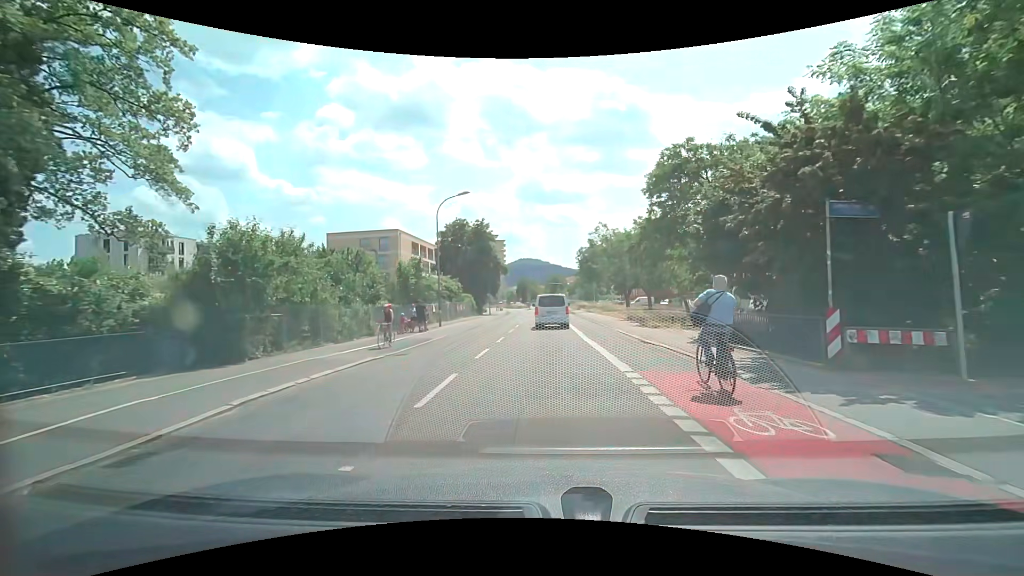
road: secondary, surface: asphalt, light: Day
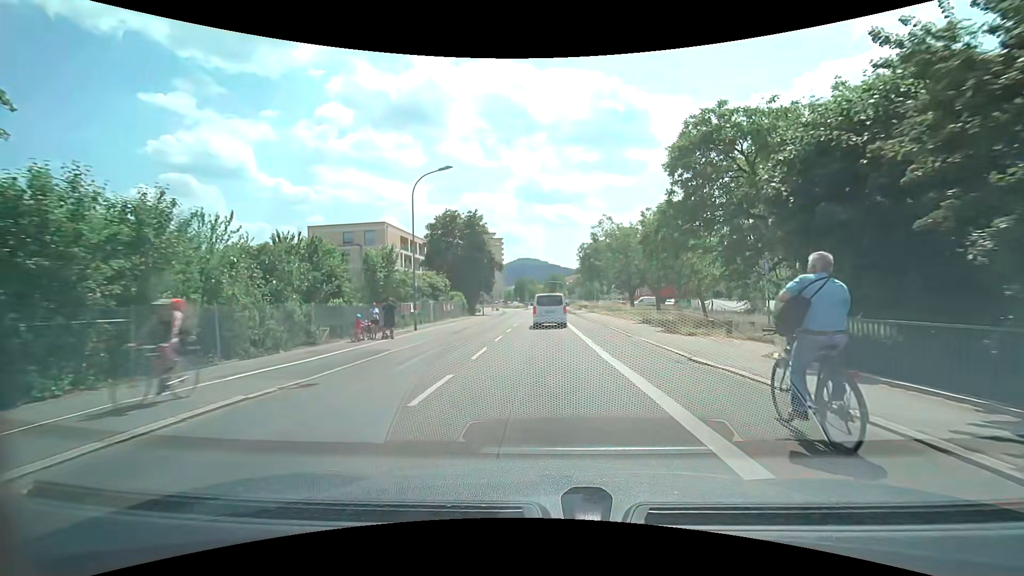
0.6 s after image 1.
(0.0, +6.2) m; 0°
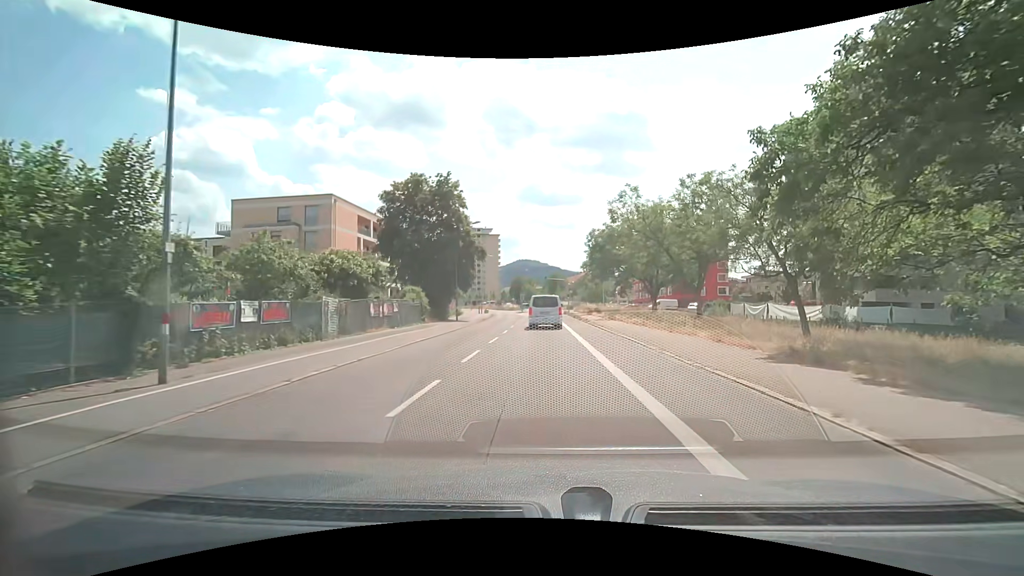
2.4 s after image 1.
(0.0, +18.5) m; 0°
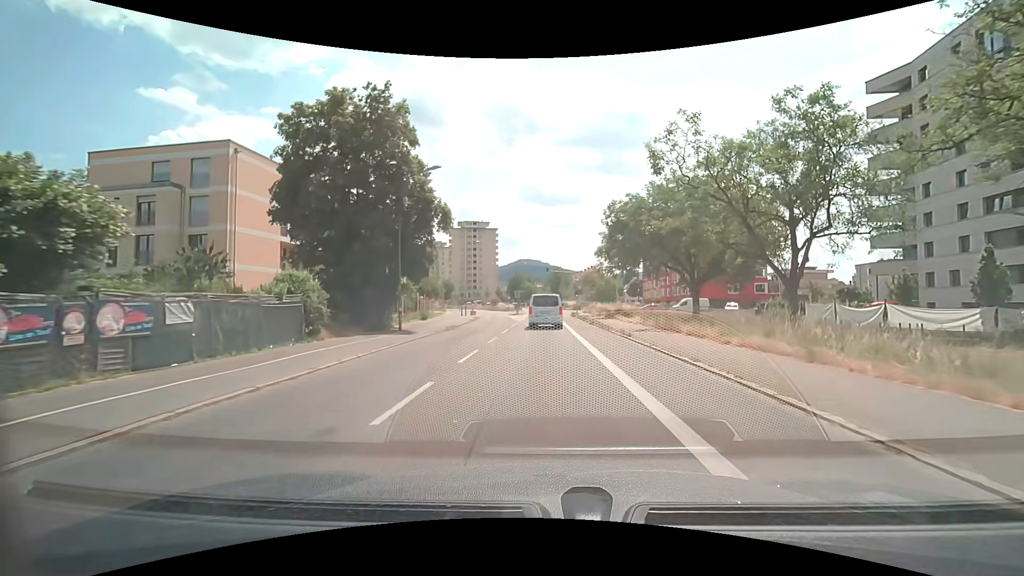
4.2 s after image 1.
(-0.1, +18.4) m; 0°
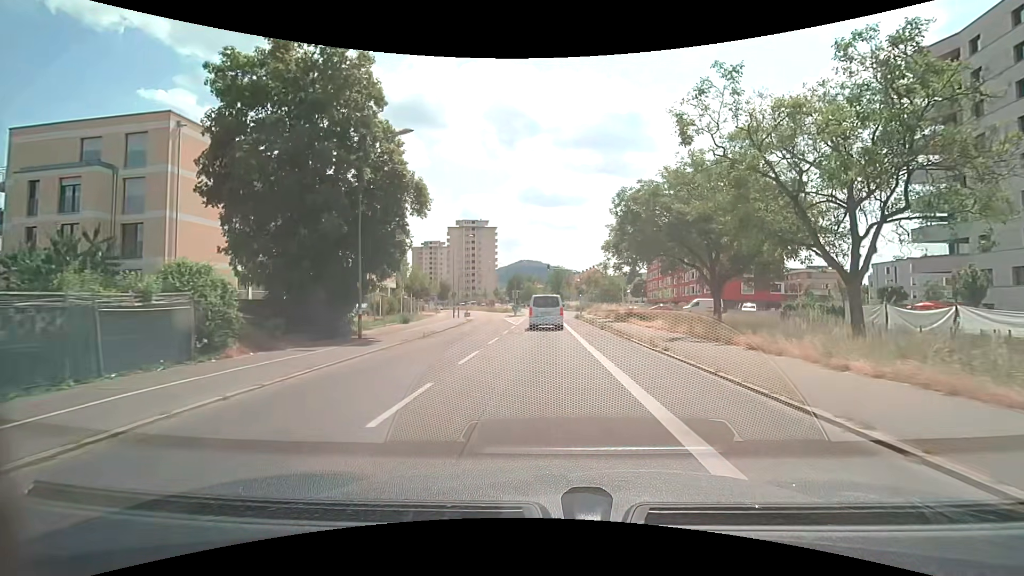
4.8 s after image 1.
(0.0, +6.1) m; -1°
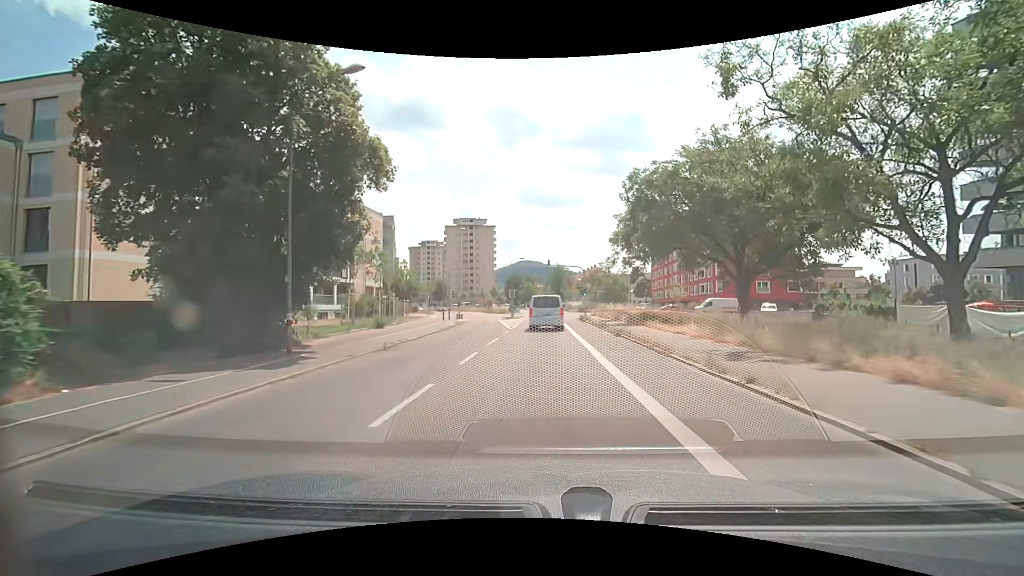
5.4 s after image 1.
(0.0, +6.0) m; 0°
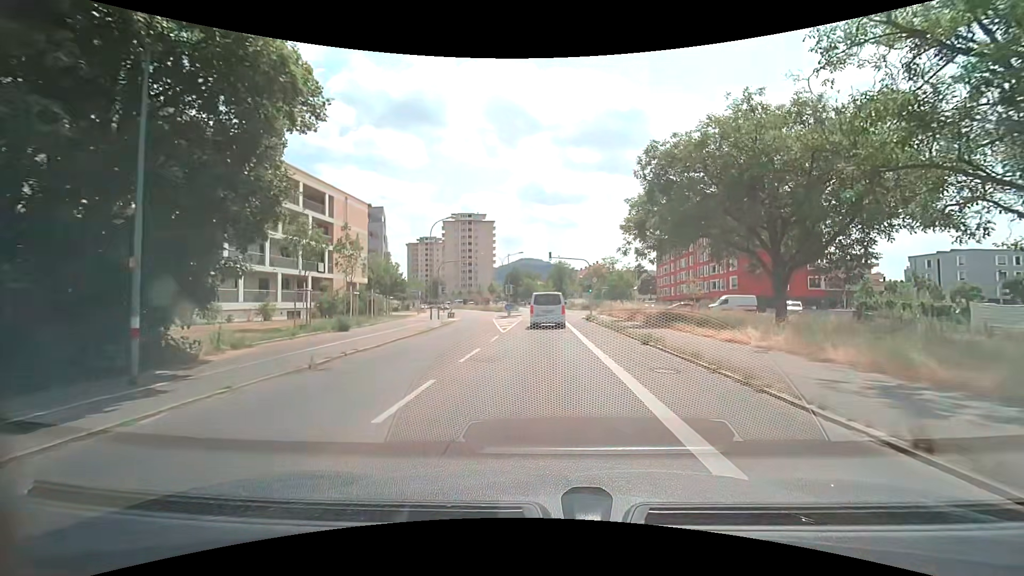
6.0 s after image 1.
(0.0, +5.9) m; 0°
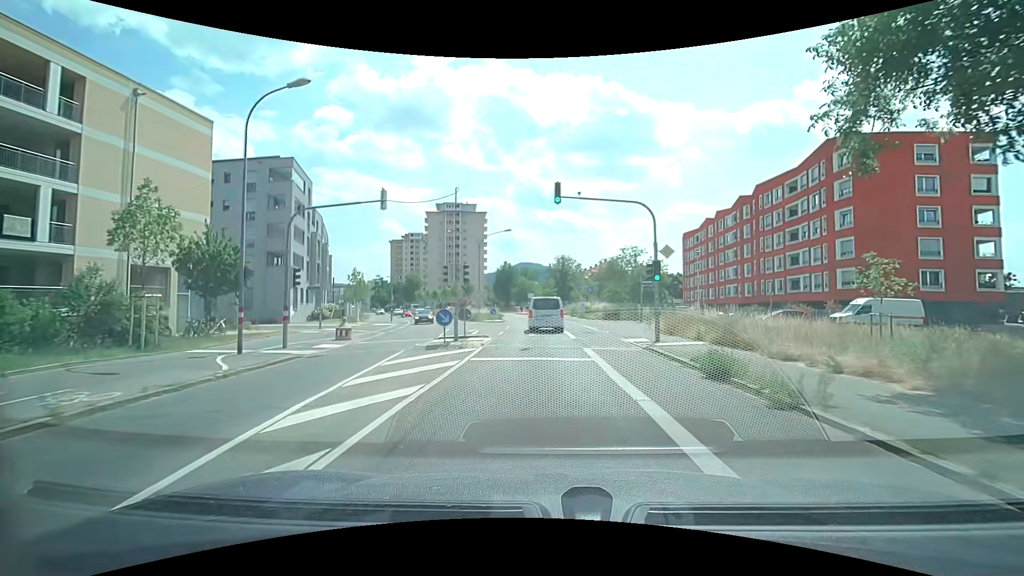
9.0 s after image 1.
(-0.1, +28.6) m; -1°
(0, +10) (0, +20) (0, +30) (0, +40) (-1, +50) (-2, +60) (-4, +70) (-6, +79) (-9, +89) (-12, +99) m
